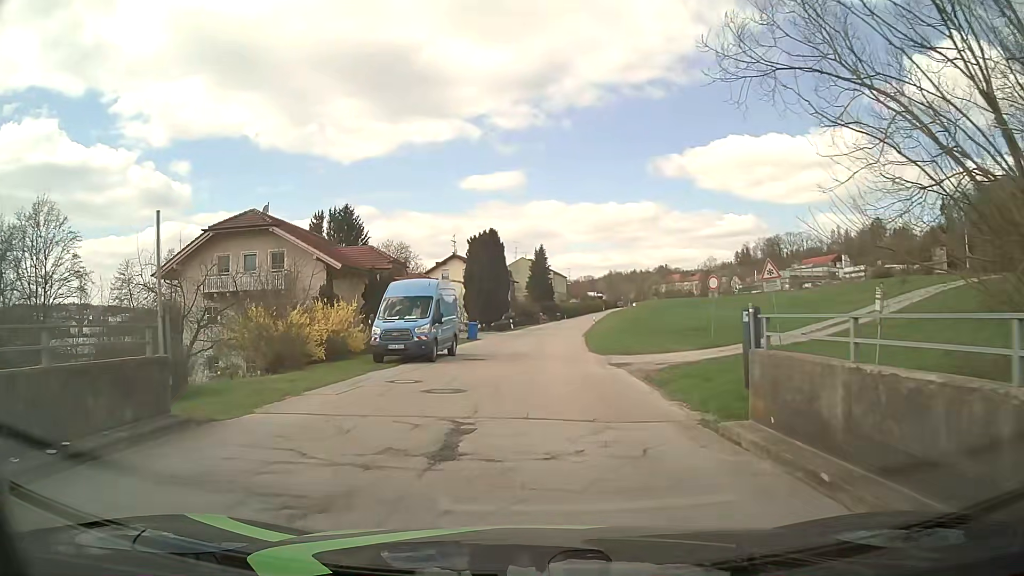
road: tertiary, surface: asphalt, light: Day
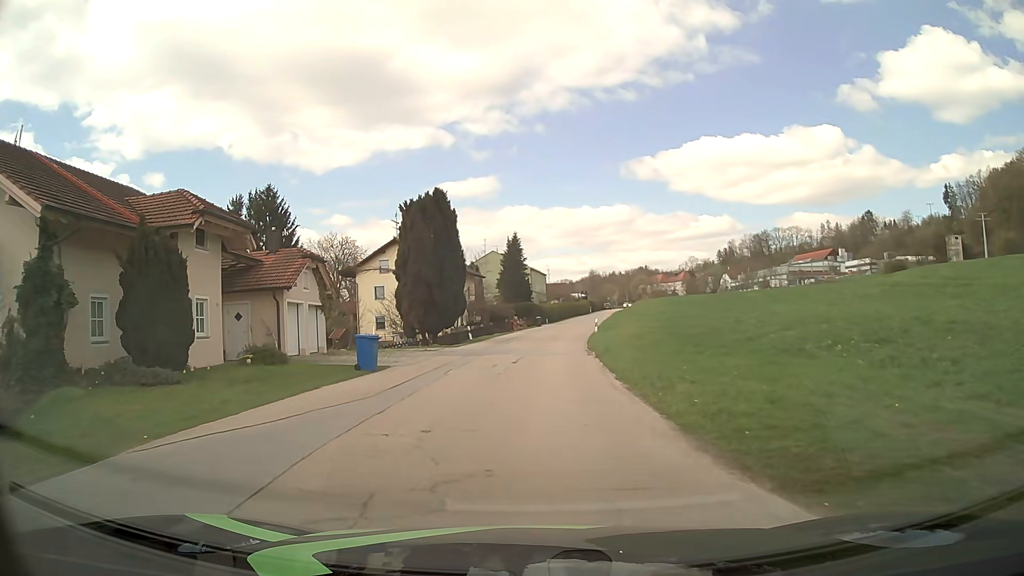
(+0.7, +22.2) m; +3°
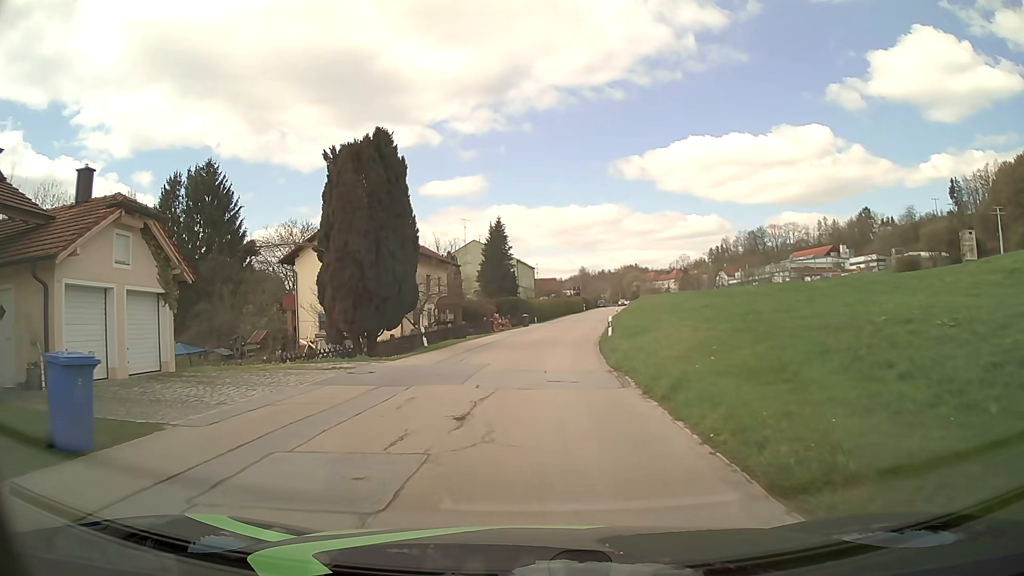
(0.0, +13.3) m; 0°
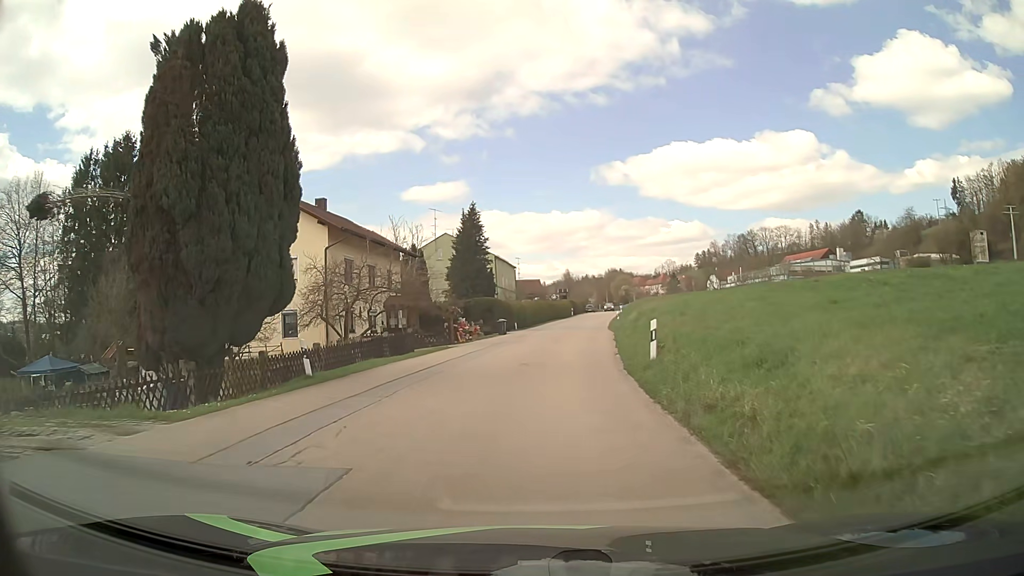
(+0.2, +13.4) m; +1°
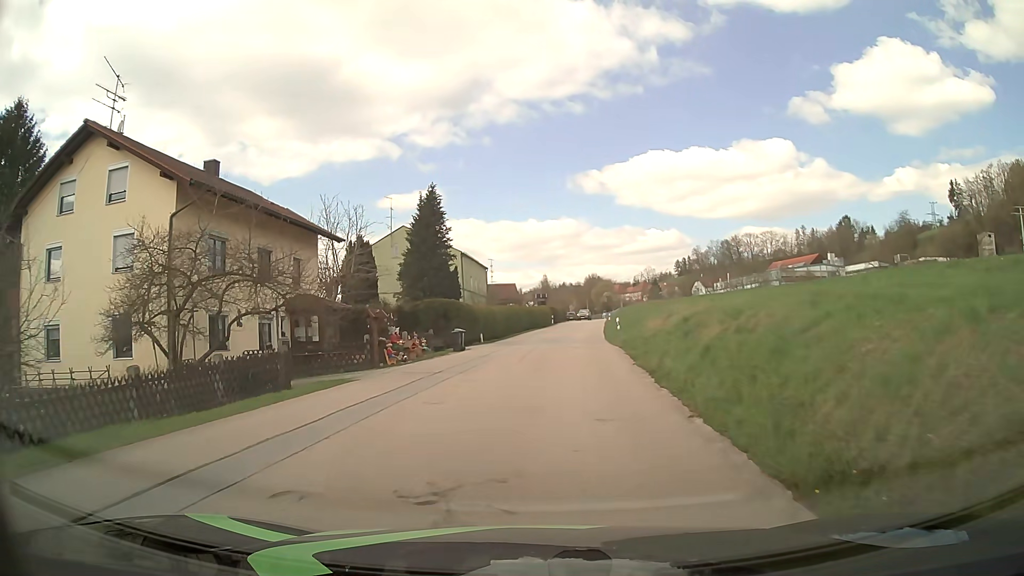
(+0.3, +13.2) m; +2°
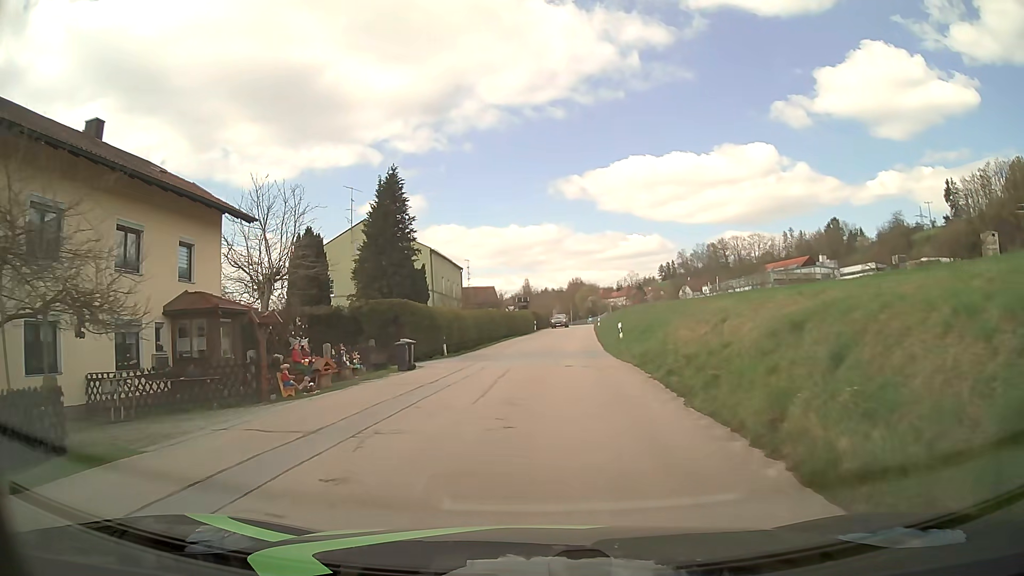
(+0.1, +8.7) m; +2°
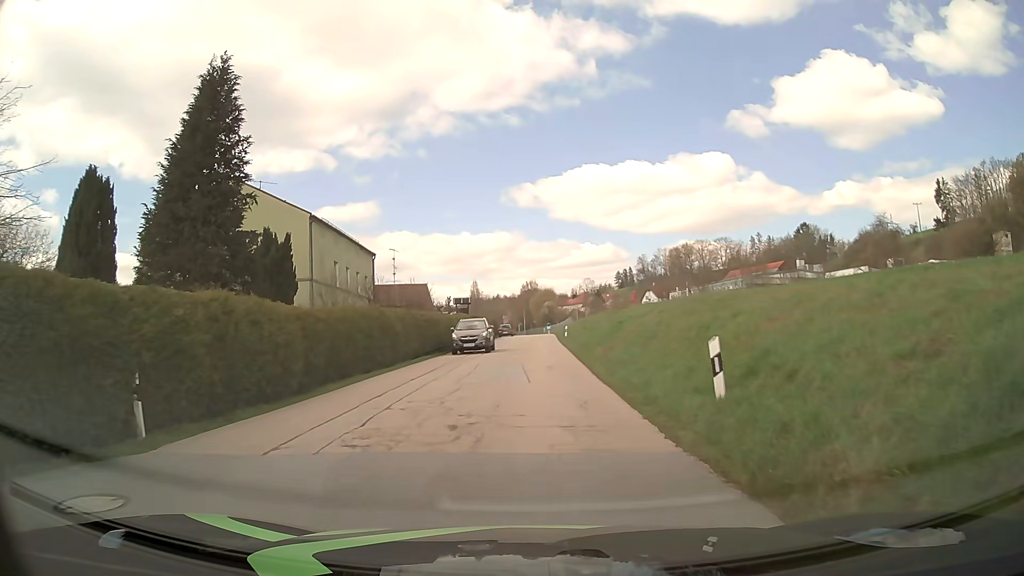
(+0.7, +21.9) m; +4°
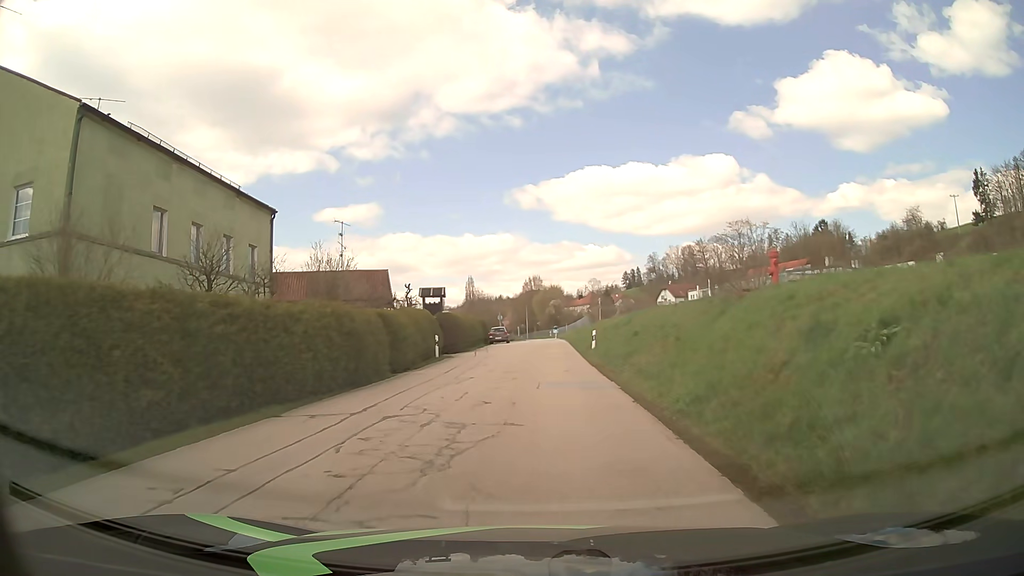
(0.0, +22.0) m; 0°
(0, +10) (0, +20) (0, +30) (+1, +40) (+1, +50) (+1, +60) (+1, +70) (+1, +80) (0, +90) (-1, +100) m
